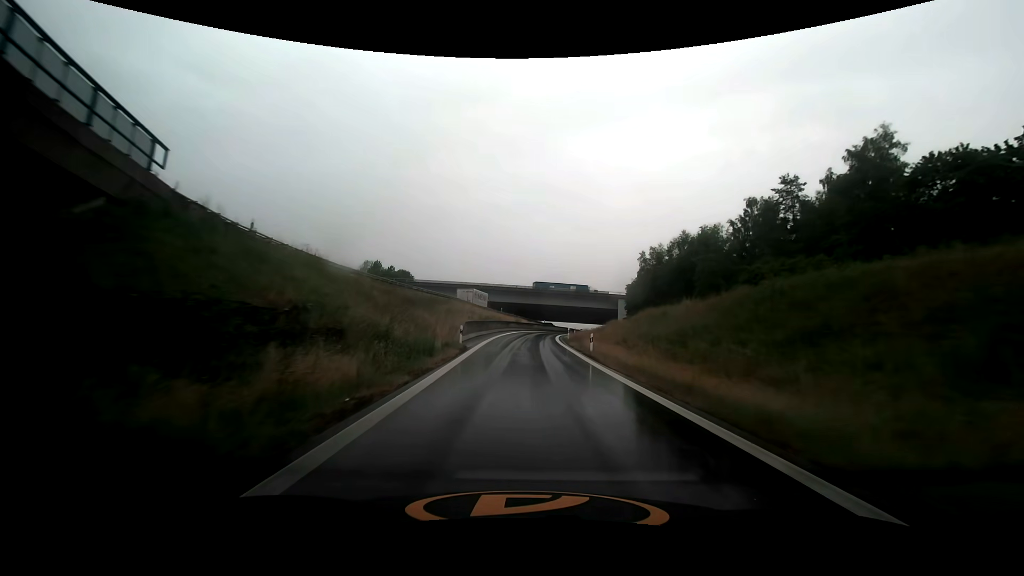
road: motorway_link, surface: asphalt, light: Day
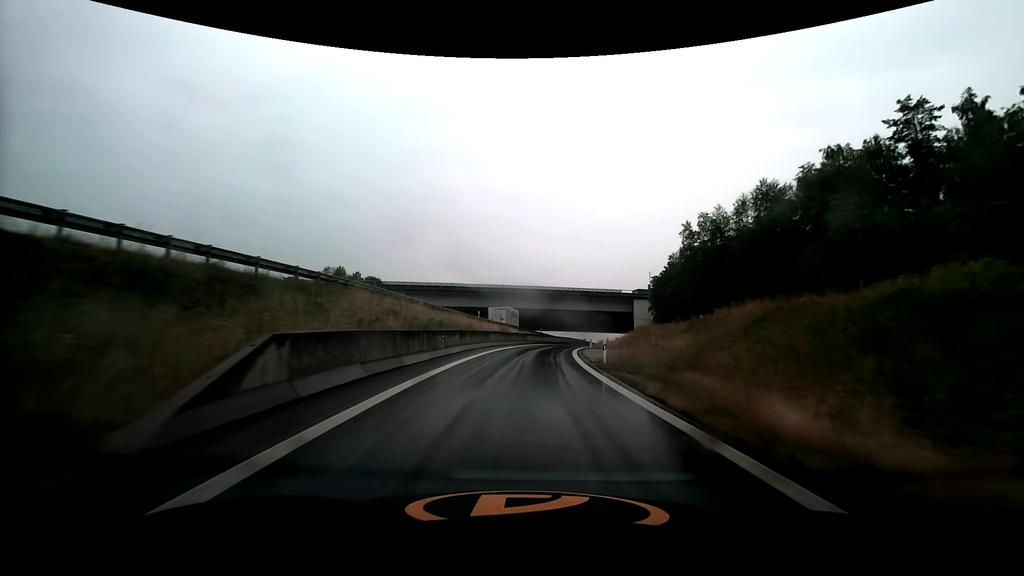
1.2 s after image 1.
(-0.3, +23.8) m; 0°
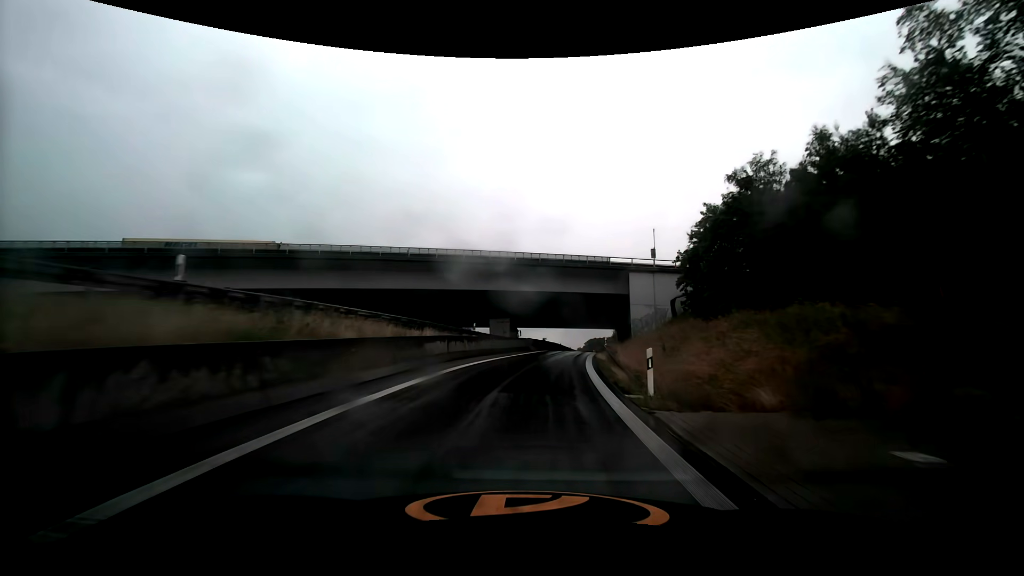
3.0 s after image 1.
(+1.6, +34.8) m; +6°
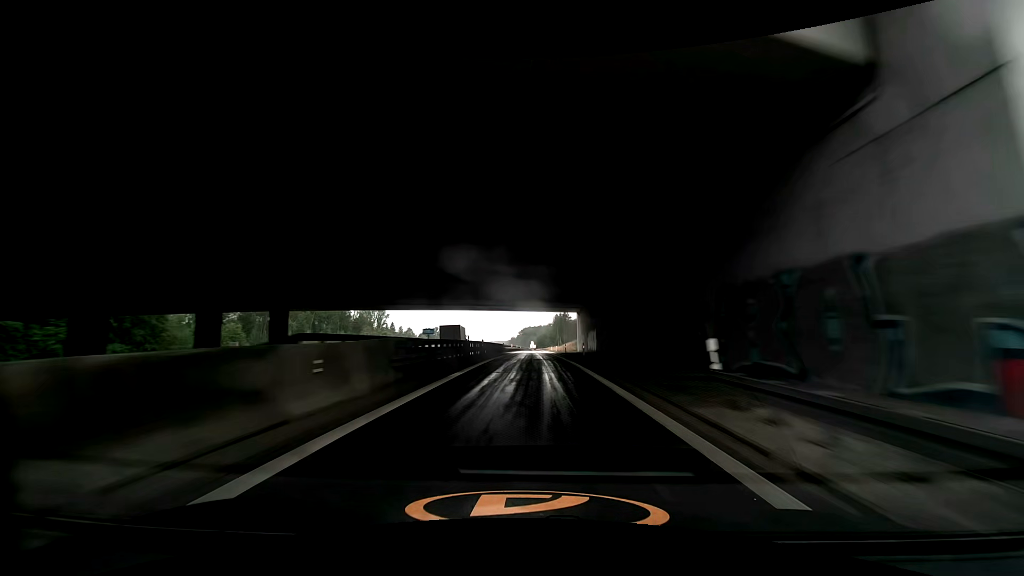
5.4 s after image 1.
(+4.1, +46.1) m; +8°
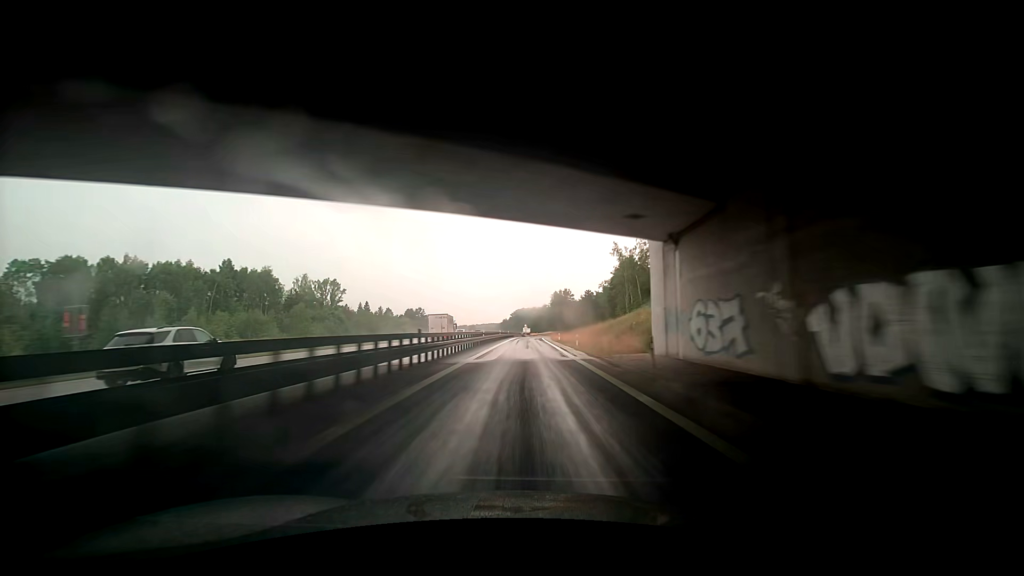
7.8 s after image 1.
(+0.8, +47.4) m; +2°
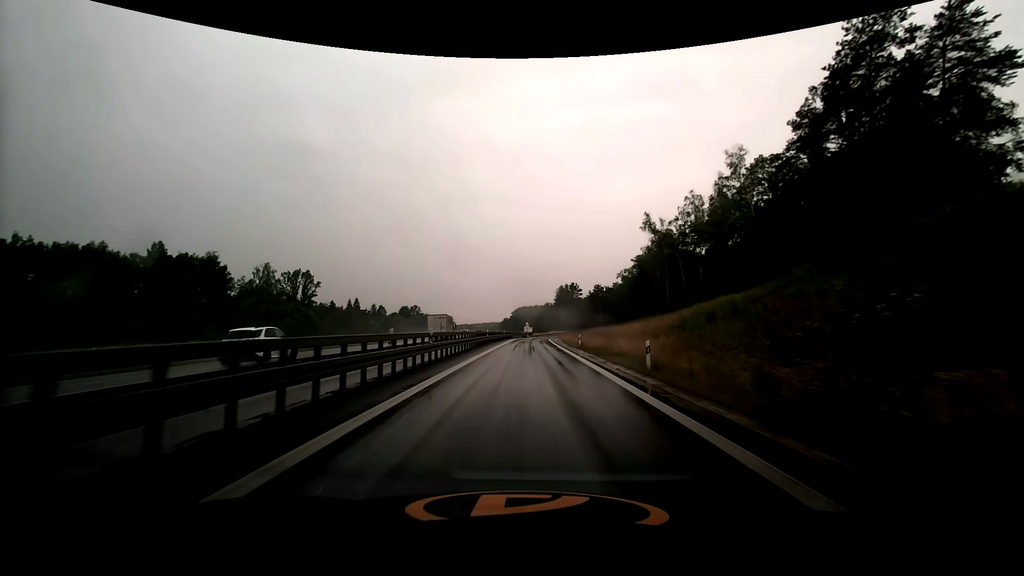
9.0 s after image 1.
(-0.7, +24.0) m; -2°
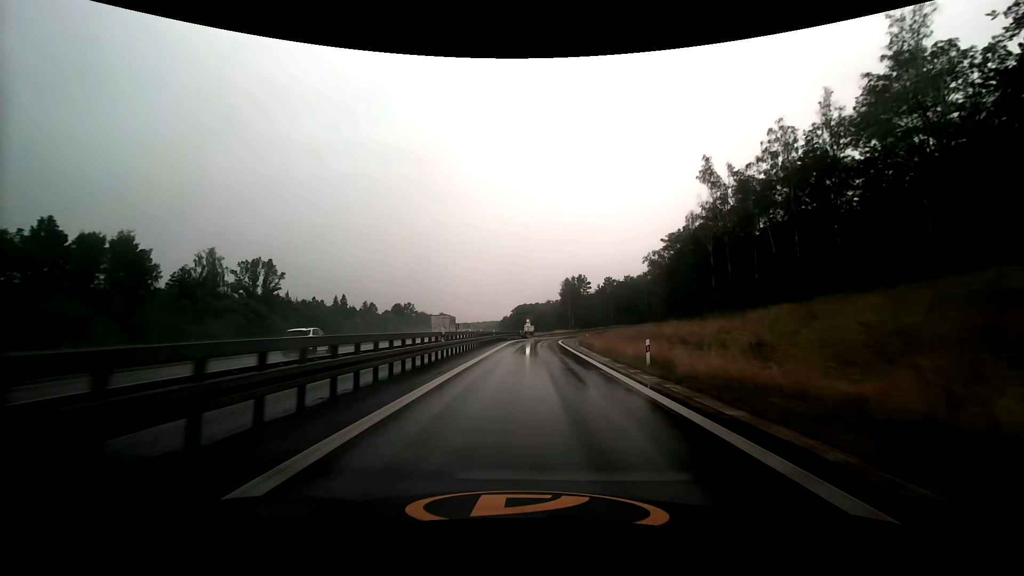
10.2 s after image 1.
(-0.1, +23.7) m; 0°
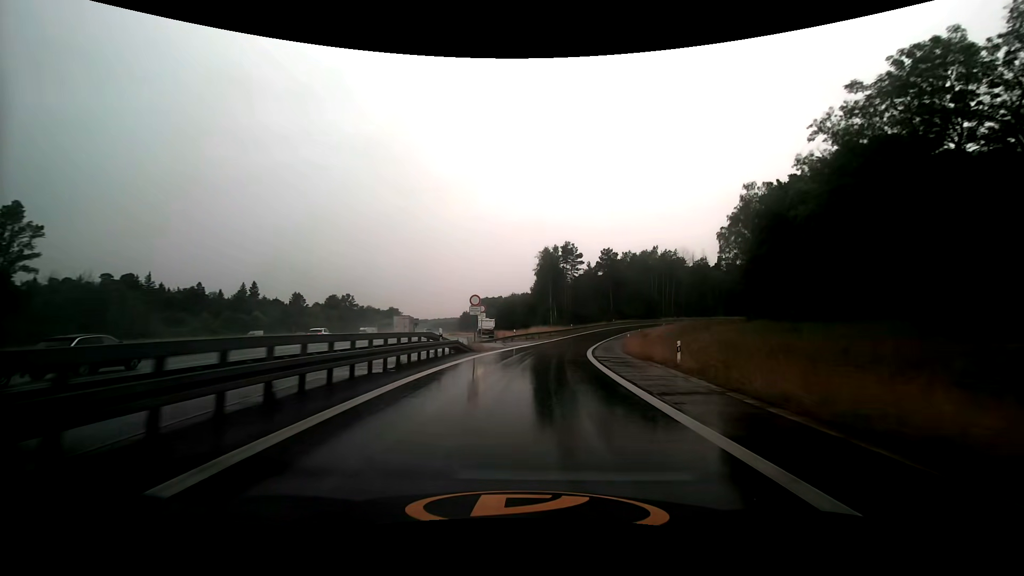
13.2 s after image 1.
(+1.1, +56.8) m; +4°
(0, +10) (+1, +20) (+2, +30) (+3, +40) (+4, +50) (+7, +59) (+10, +69) (+13, +78) (+17, +88) (+22, +96) m
